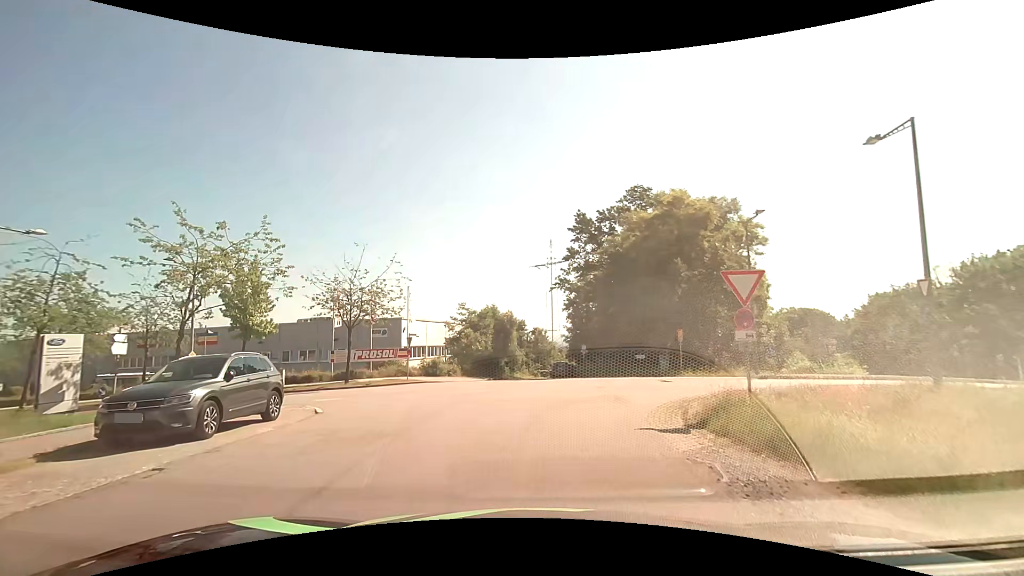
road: residential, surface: asphalt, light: Day
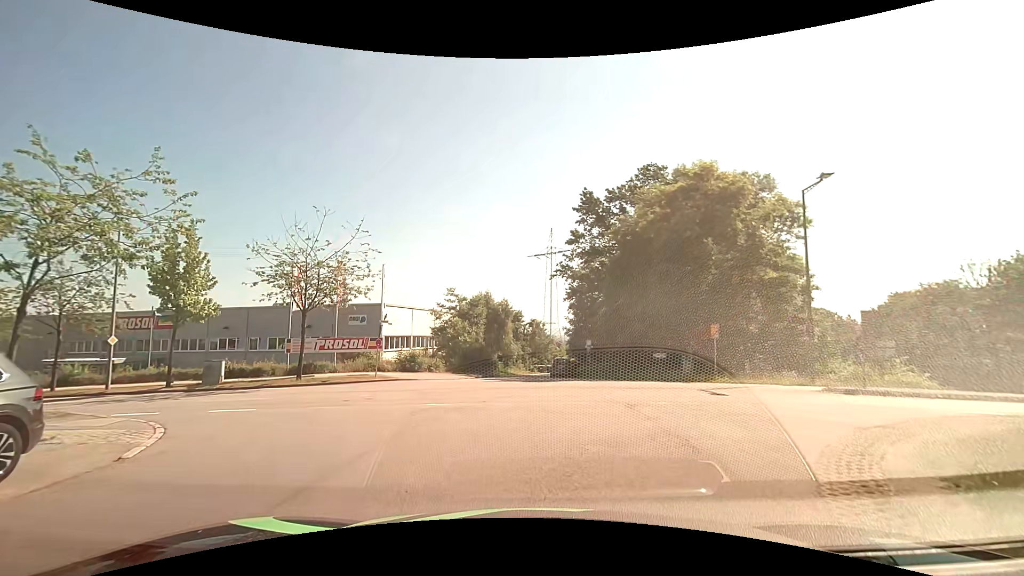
(+0.1, +6.3) m; +1°
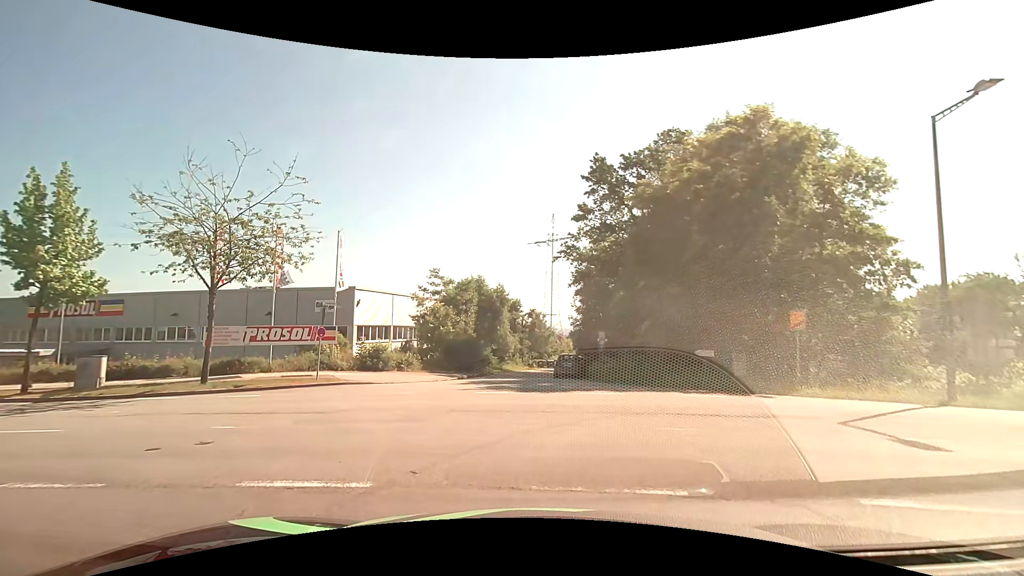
(0.0, +7.5) m; 0°
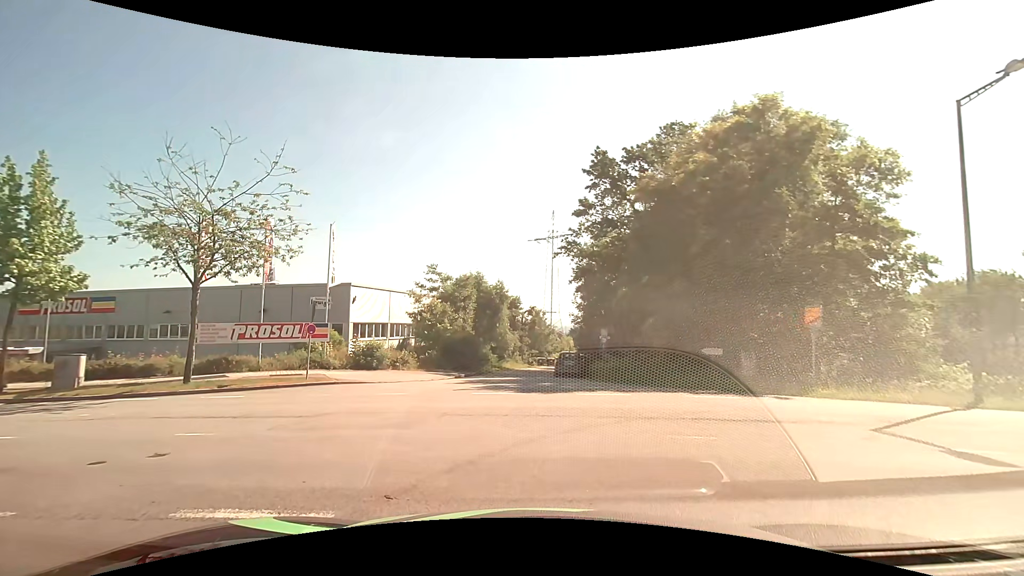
(0.0, +0.9) m; -1°
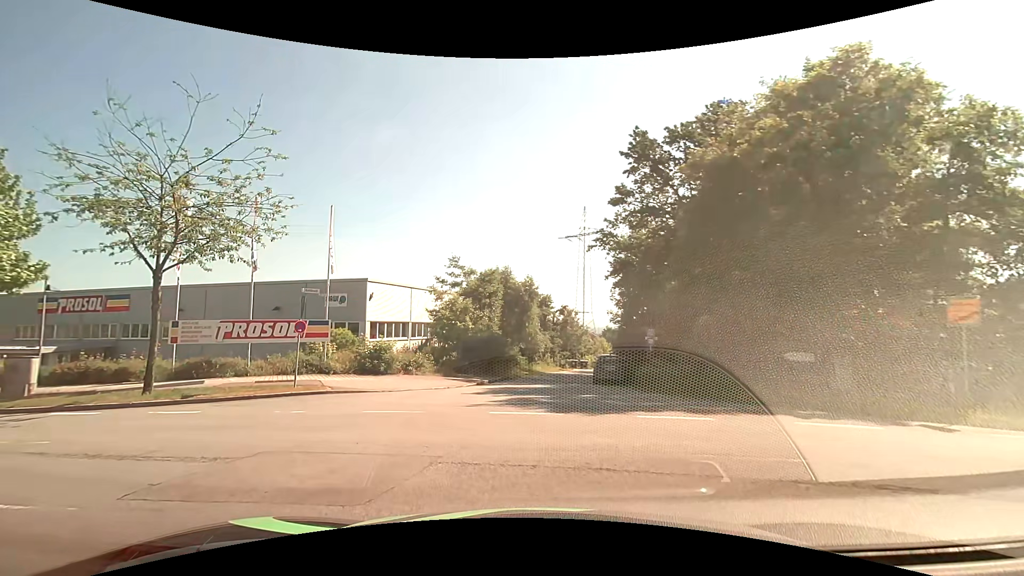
(0.0, +4.0) m; -2°
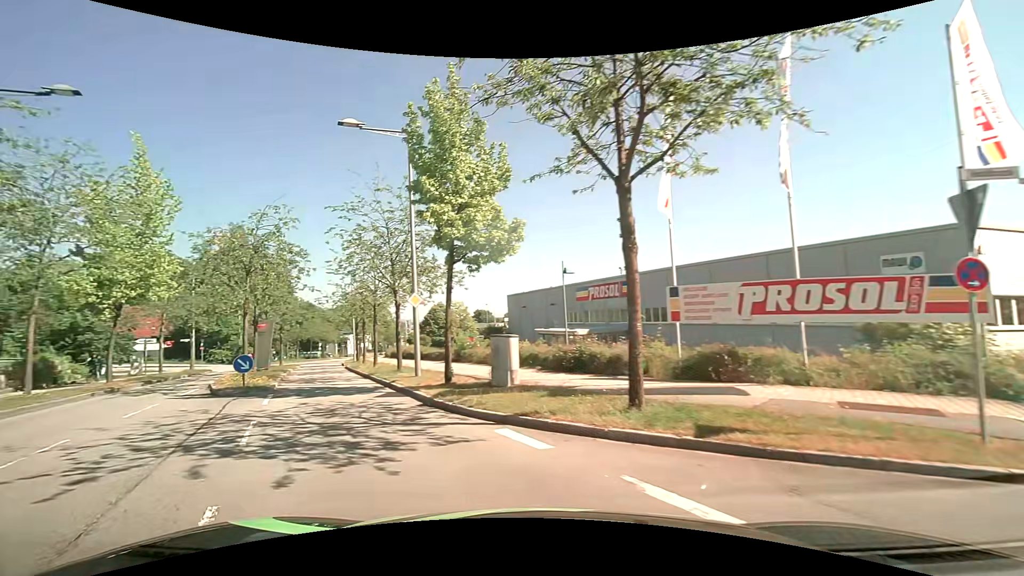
(-4.4, +9.6) m; -53°
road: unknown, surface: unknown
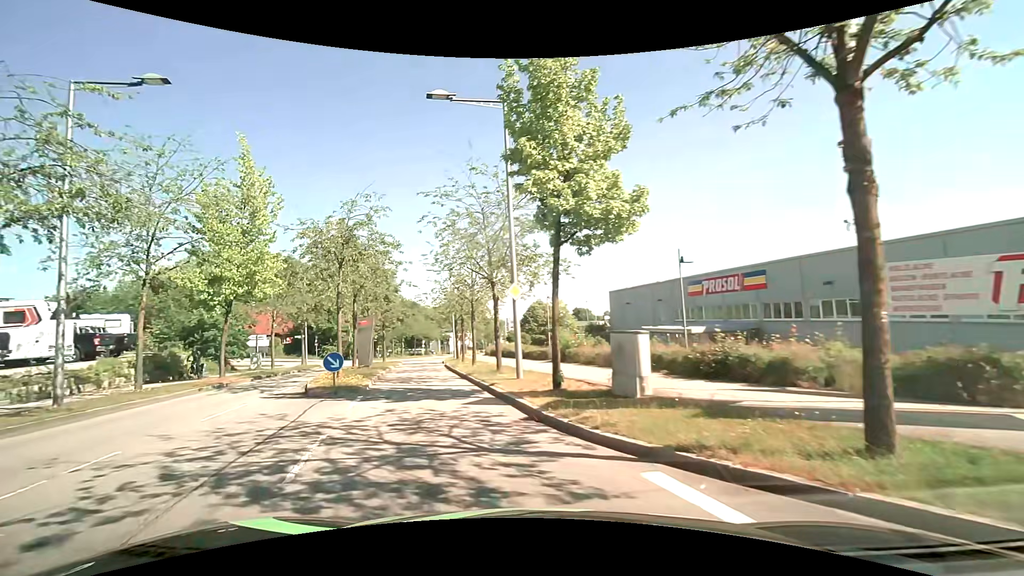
(-0.3, +2.6) m; -11°
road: residential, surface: asphalt
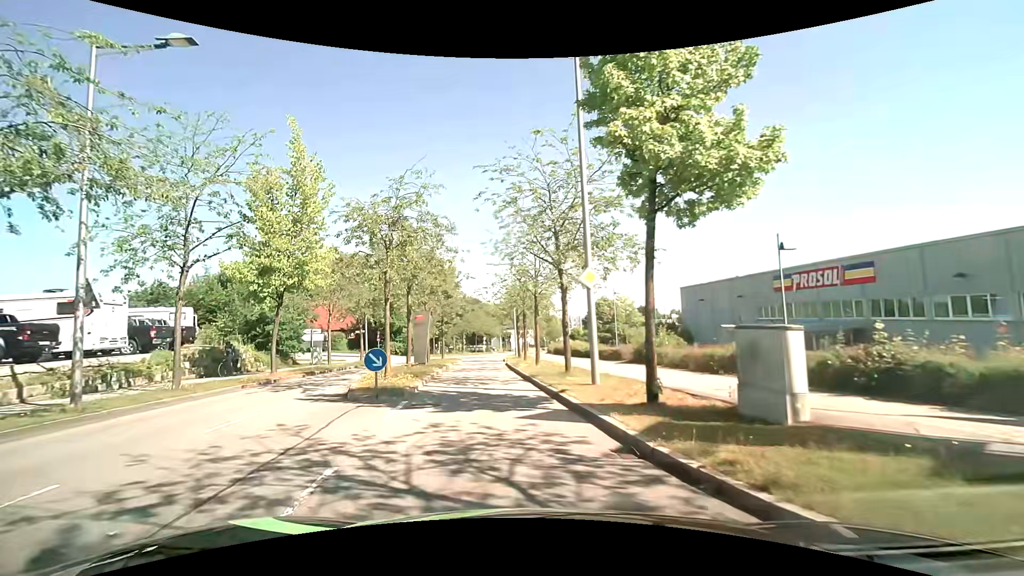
(-0.2, +2.7) m; -7°
(-1, +10) (-2, +20) (-3, +30) (-4, +40) (-5, +50) (-6, +60) (-6, +70) (-6, +80) (-5, +90) (-4, +100) m
